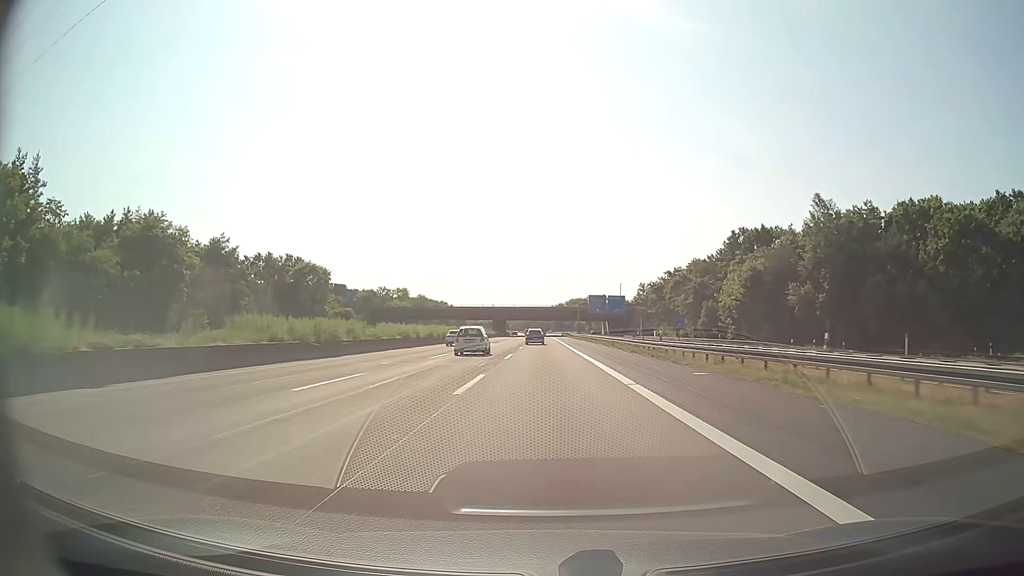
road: motorway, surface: asphalt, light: Day
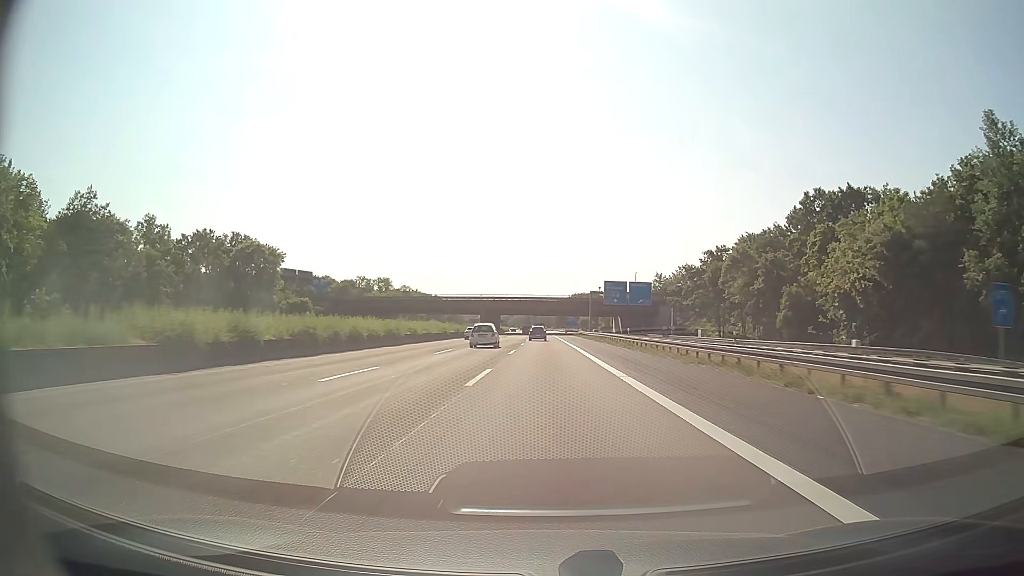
(0.0, +34.9) m; 0°
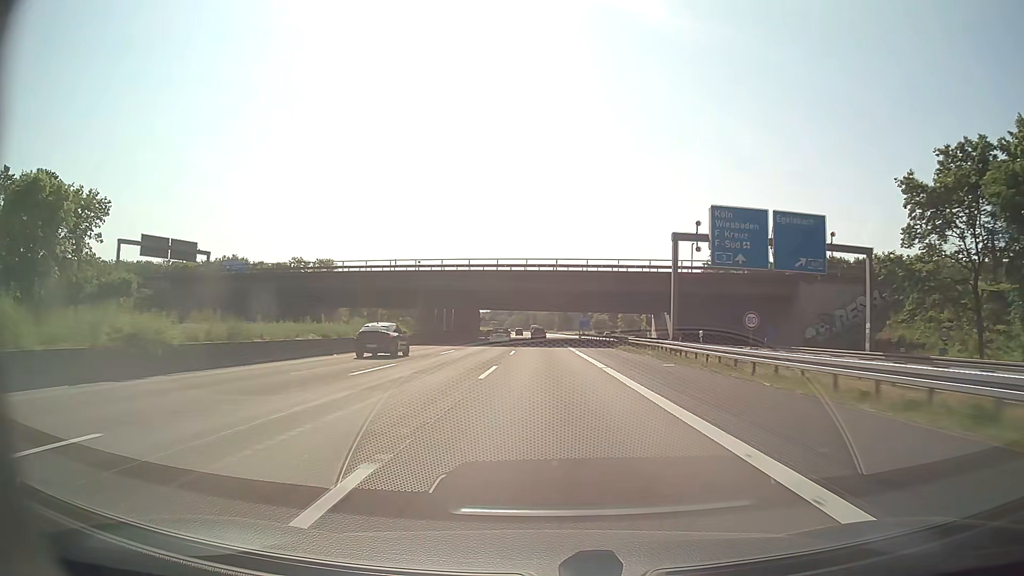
(-0.1, +69.7) m; 0°
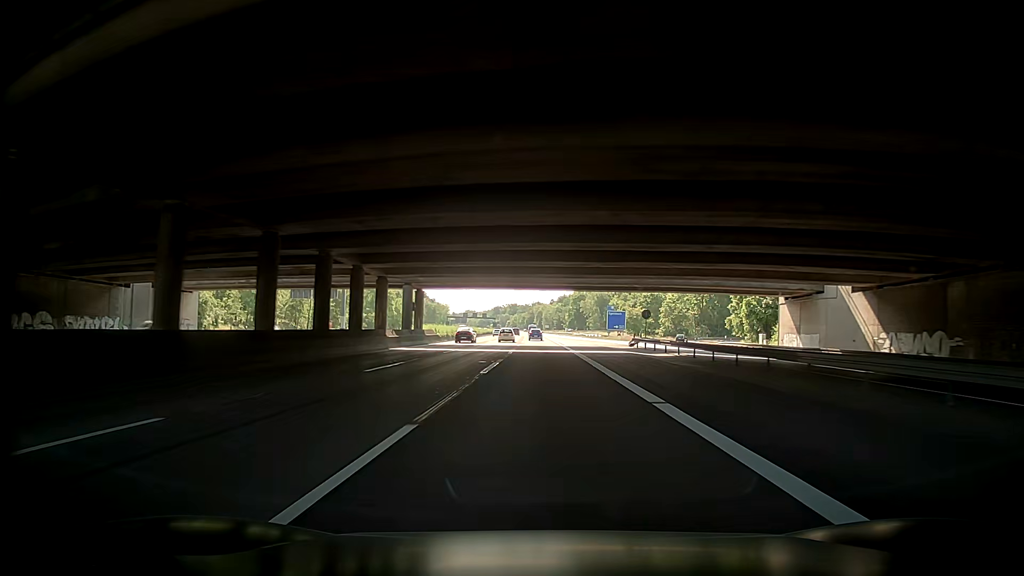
(-0.3, +69.7) m; 0°
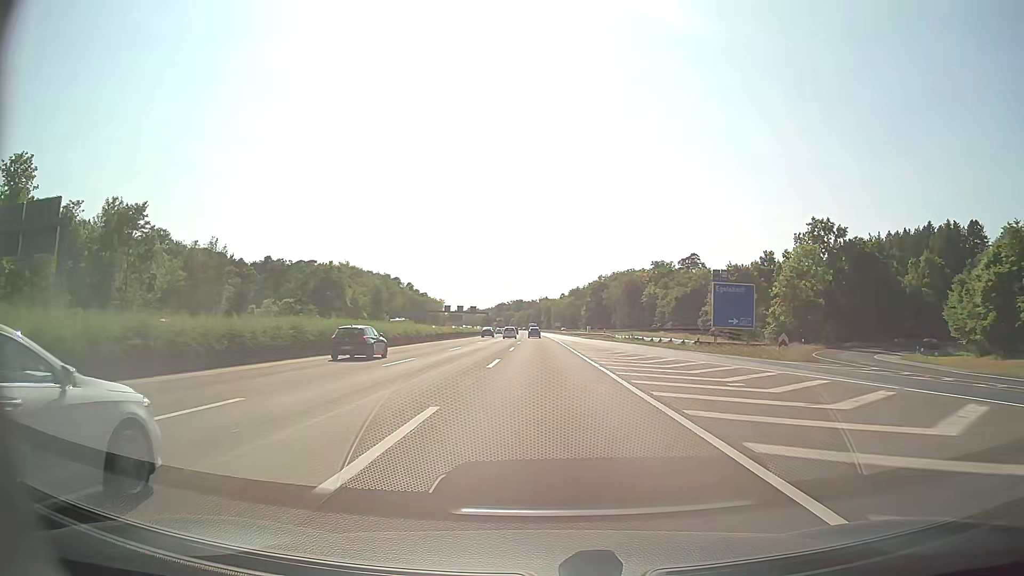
(-1.2, +69.8) m; -1°
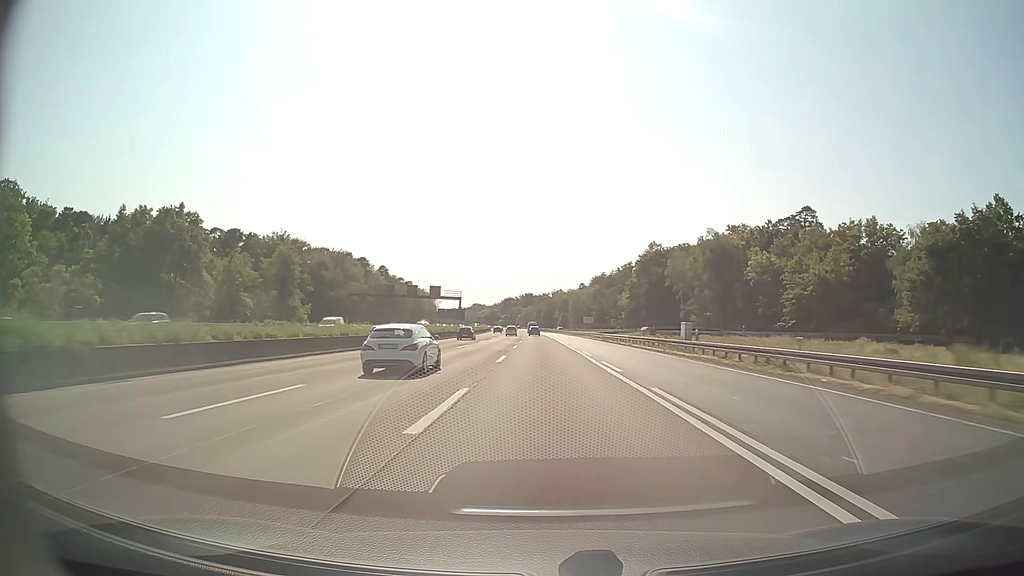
(-1.3, +87.3) m; -1°
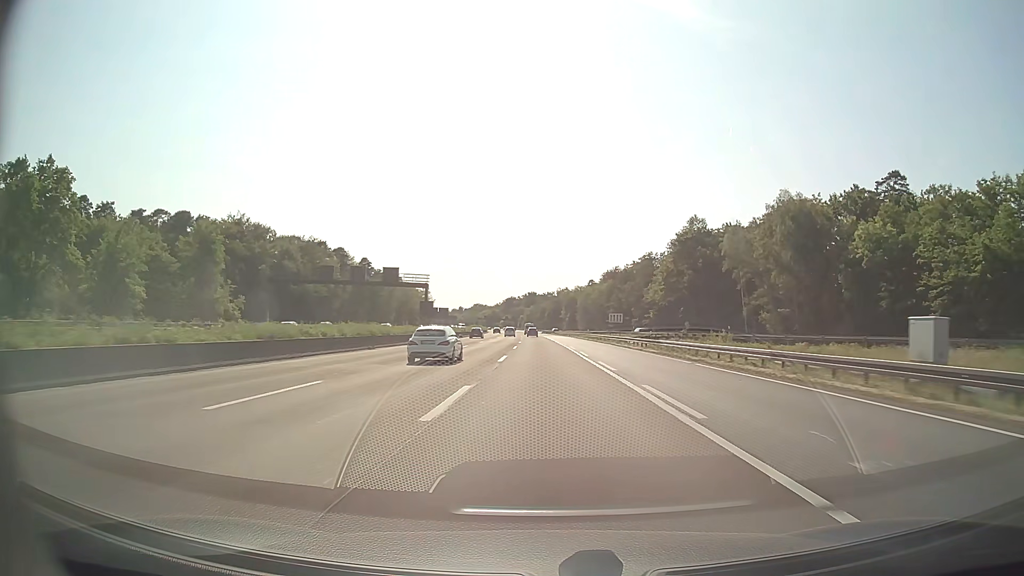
(-0.1, +34.9) m; 0°
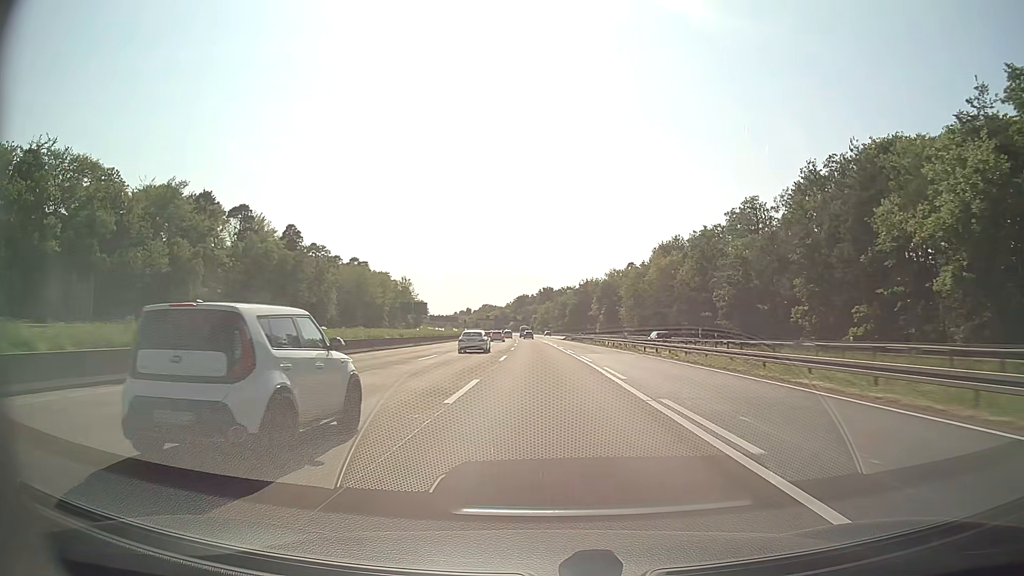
(-0.9, +87.3) m; -1°
(0, +10) (0, +20) (0, +30) (0, +40) (-1, +50) (-1, +60) (-1, +70) (-1, +80) (-2, +90) (-2, +100) m
